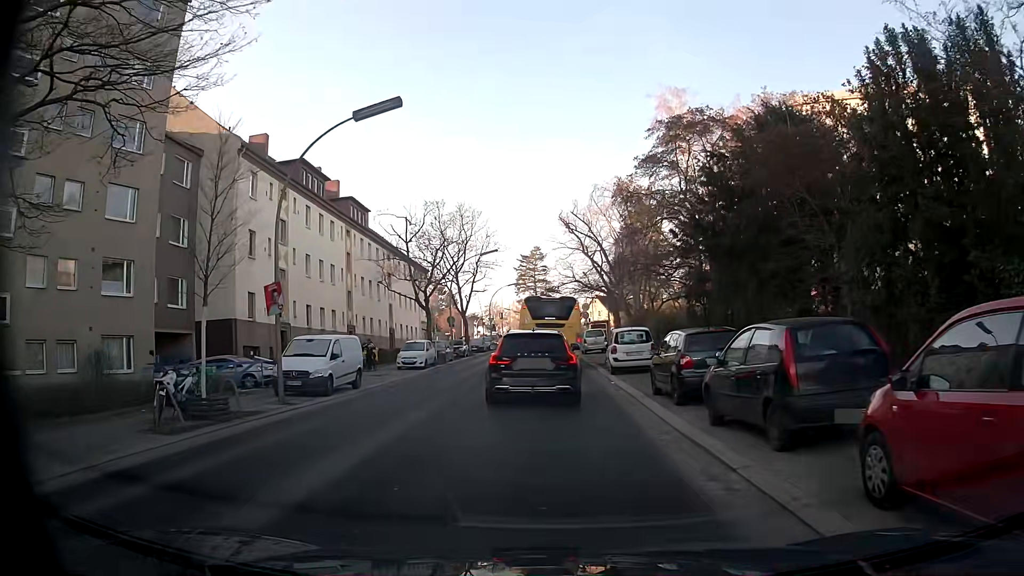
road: tertiary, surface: asphalt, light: Day
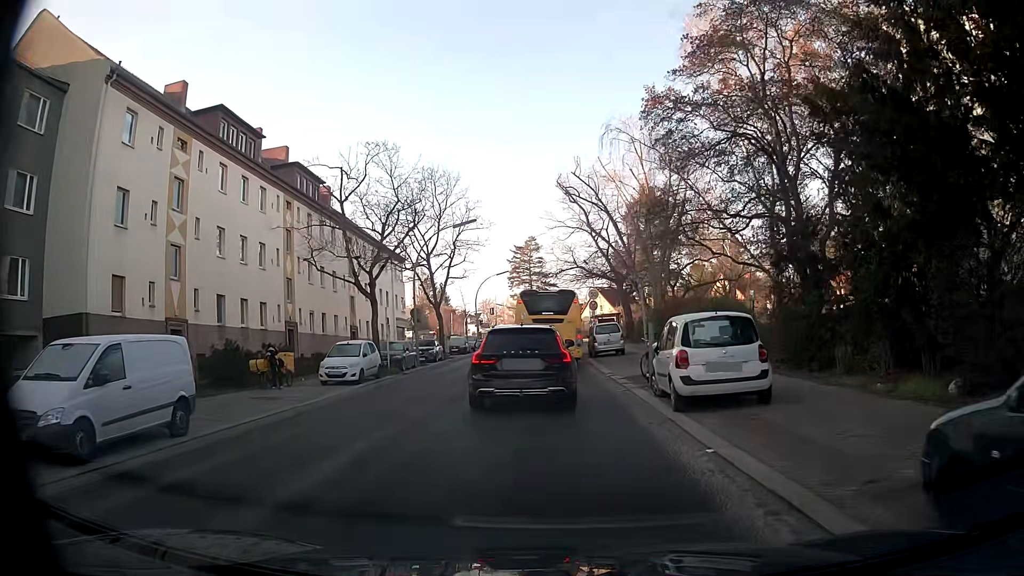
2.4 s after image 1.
(0.0, +12.2) m; 0°
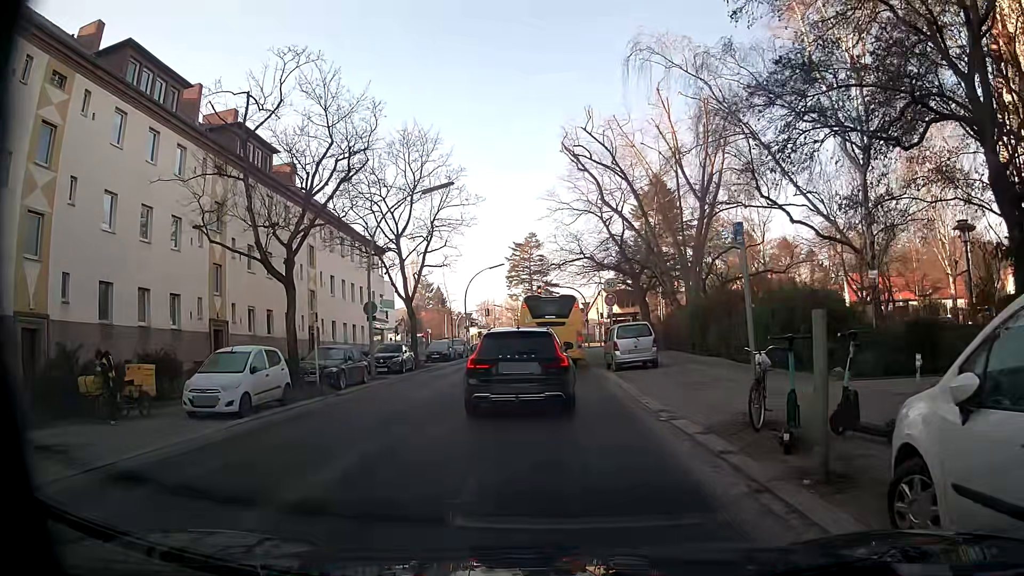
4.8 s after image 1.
(0.0, +9.8) m; -1°
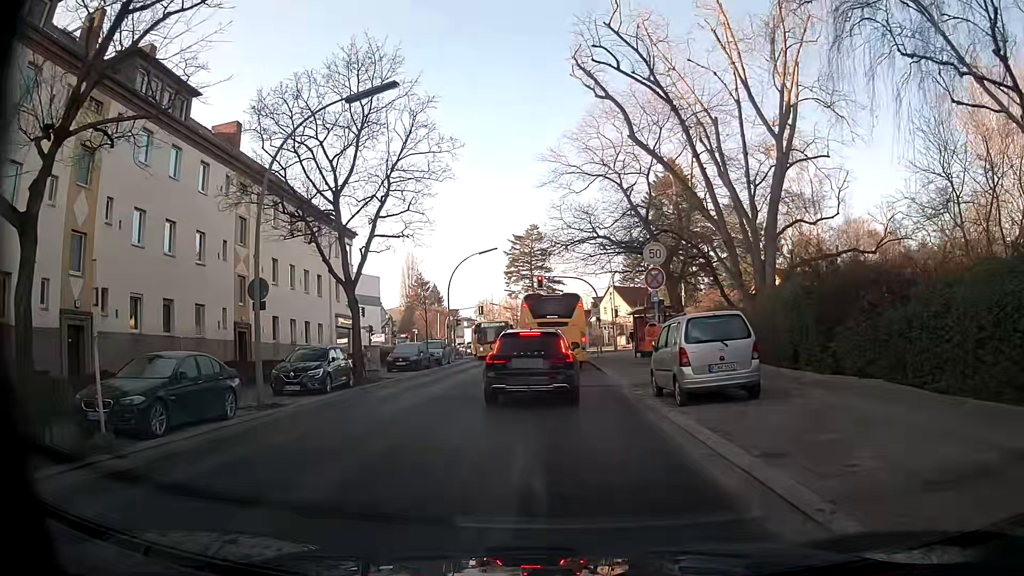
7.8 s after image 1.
(+0.2, +11.6) m; +2°
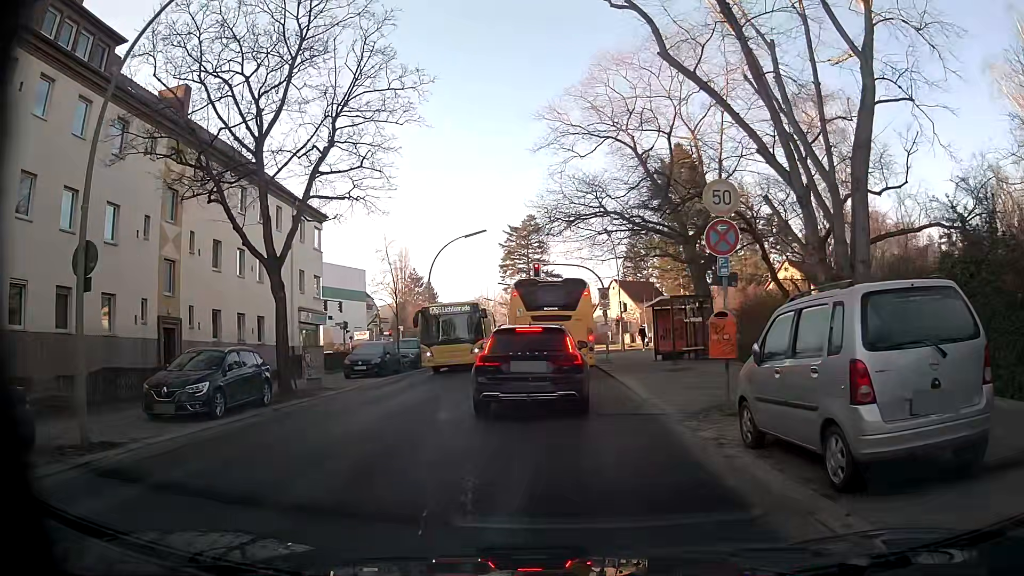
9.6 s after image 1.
(-0.1, +7.1) m; -1°
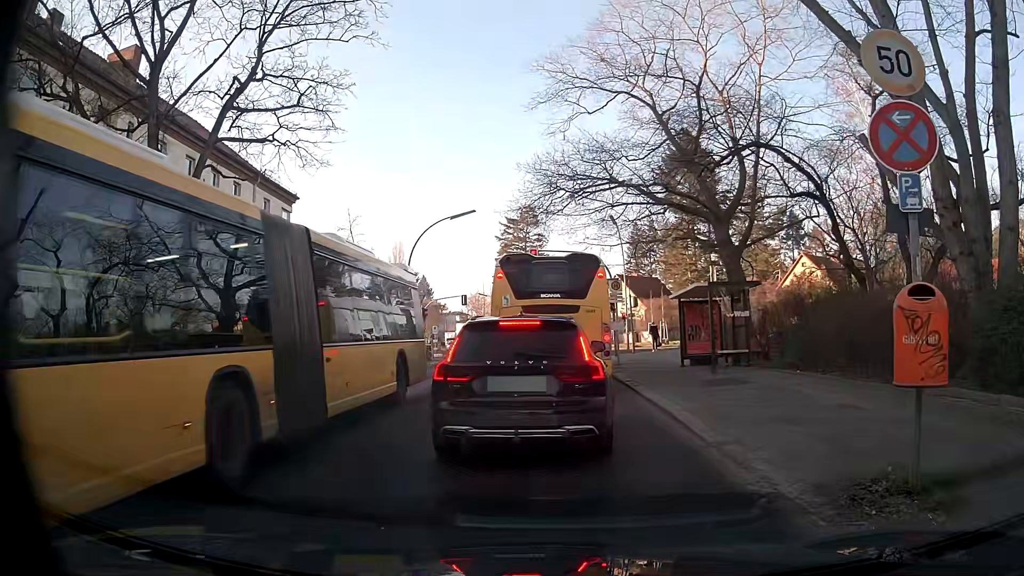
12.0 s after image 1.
(0.0, +5.6) m; 0°
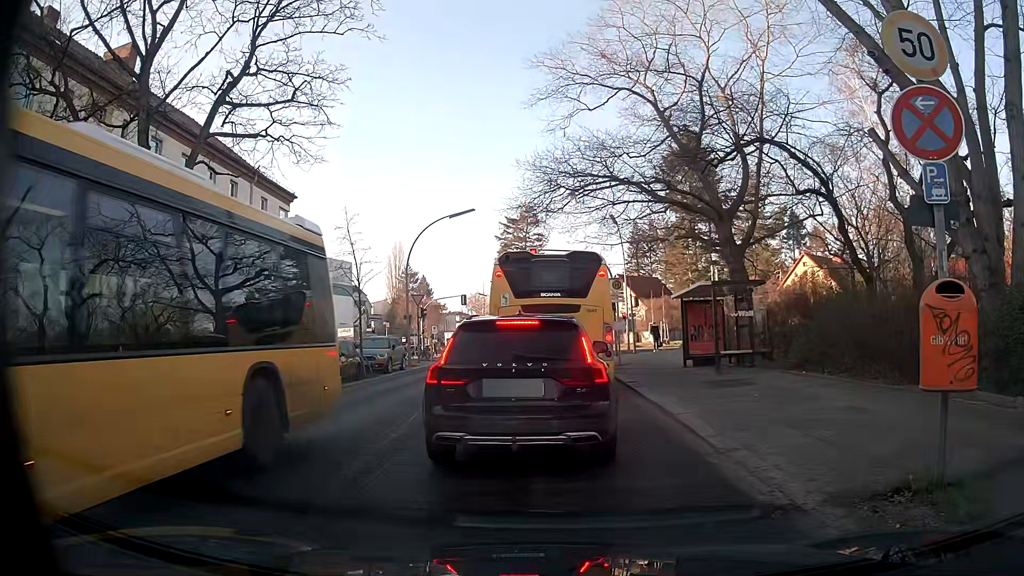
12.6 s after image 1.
(0.0, +0.4) m; 0°
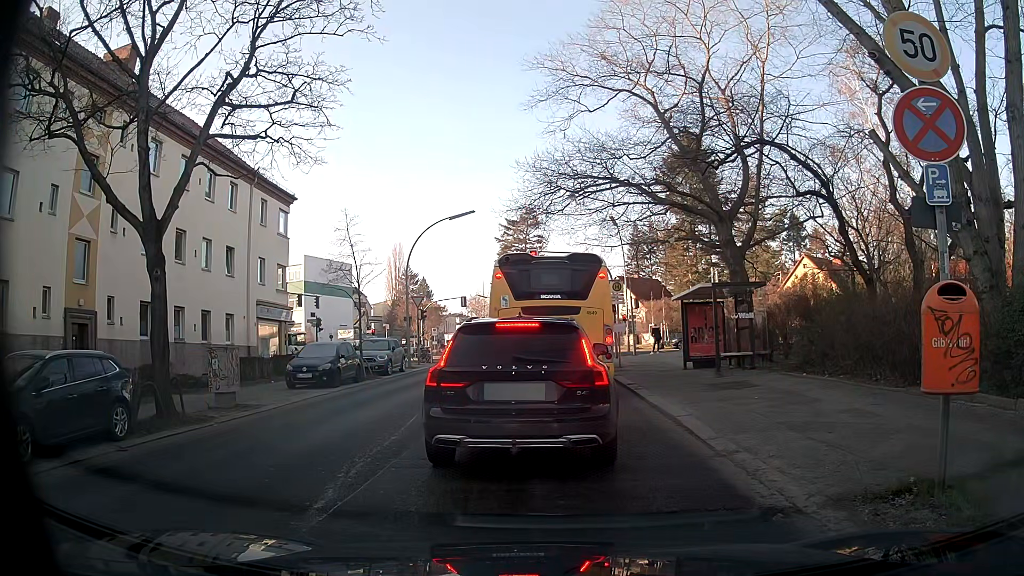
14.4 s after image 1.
(0.0, +0.1) m; 0°
